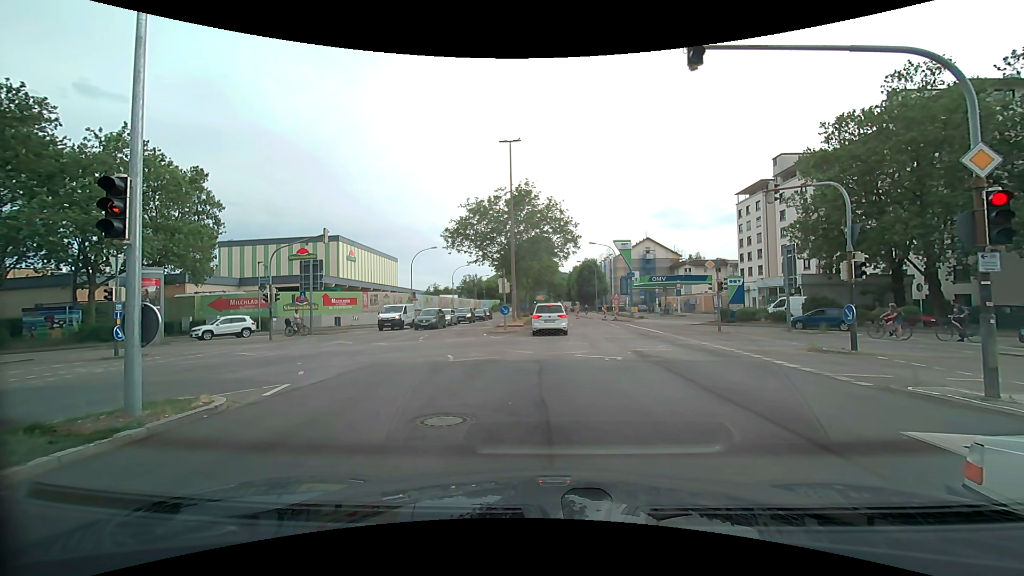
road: secondary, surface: asphalt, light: Day
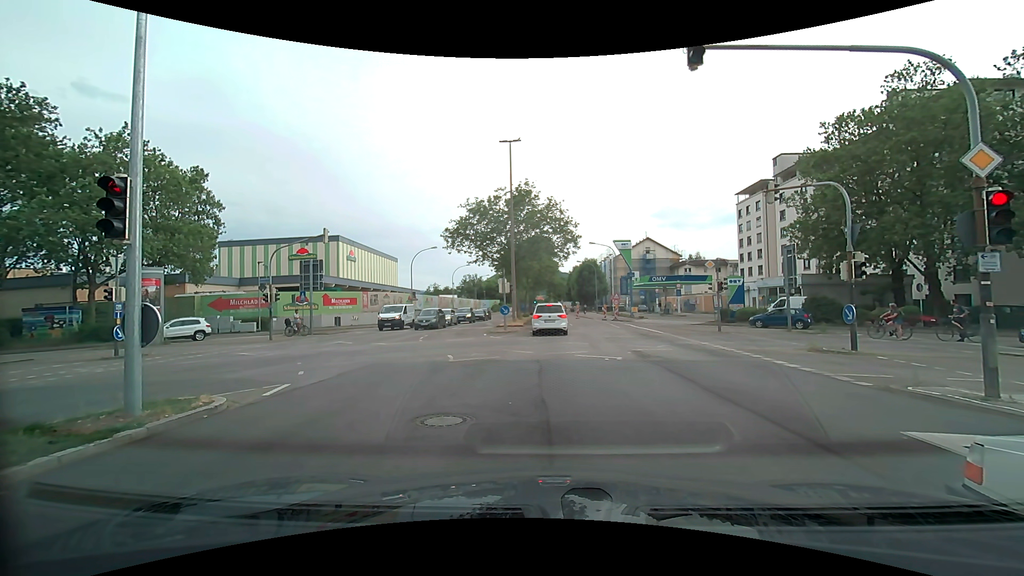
(0.0, 0.0) m; 0°
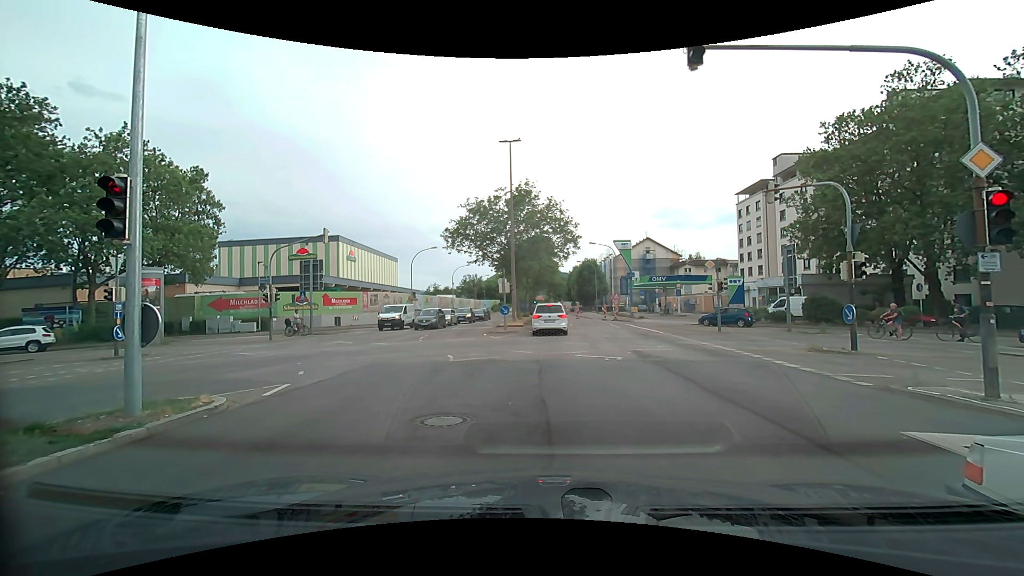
(0.0, 0.0) m; 0°
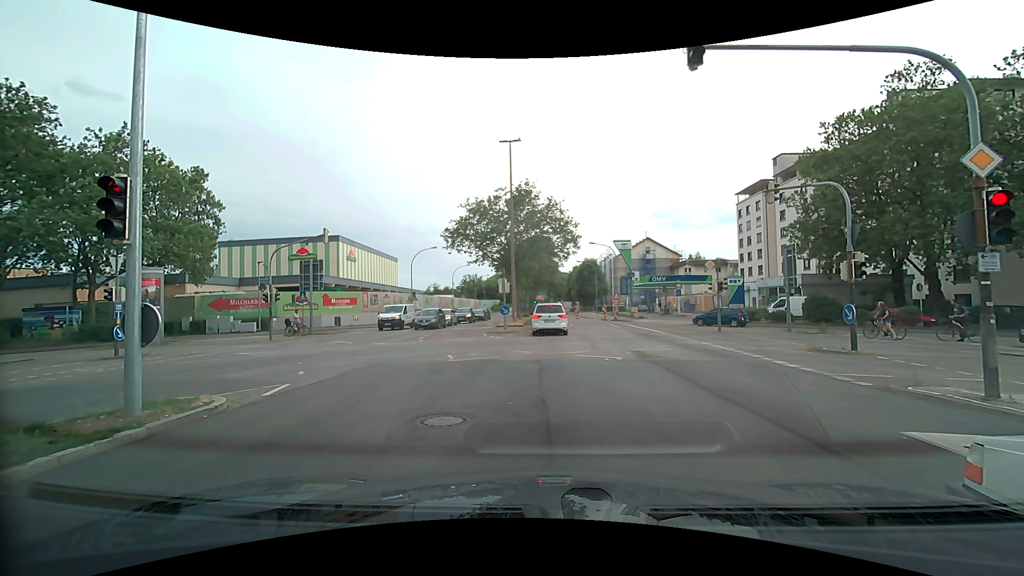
(0.0, 0.0) m; 0°
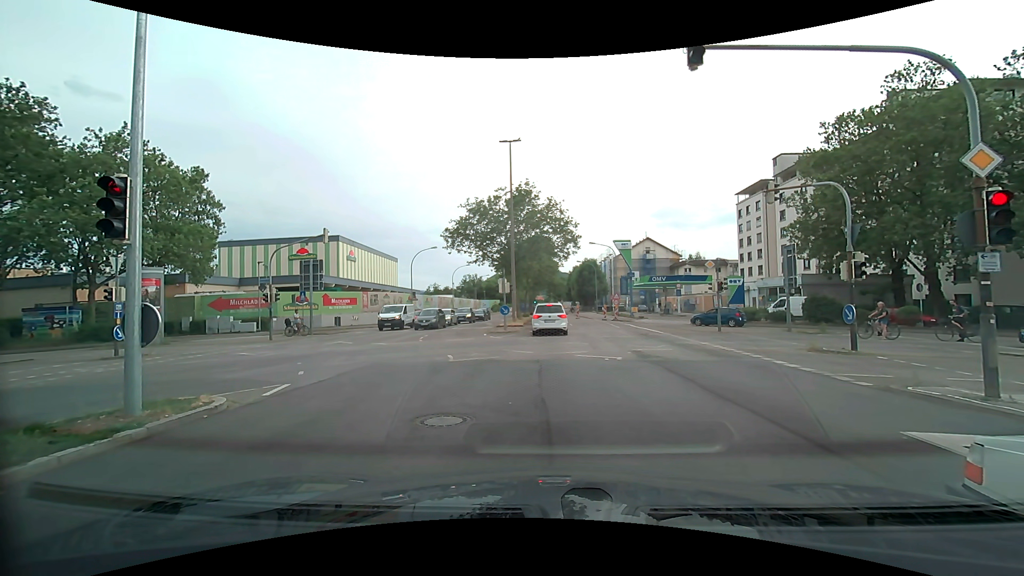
(0.0, 0.0) m; 0°
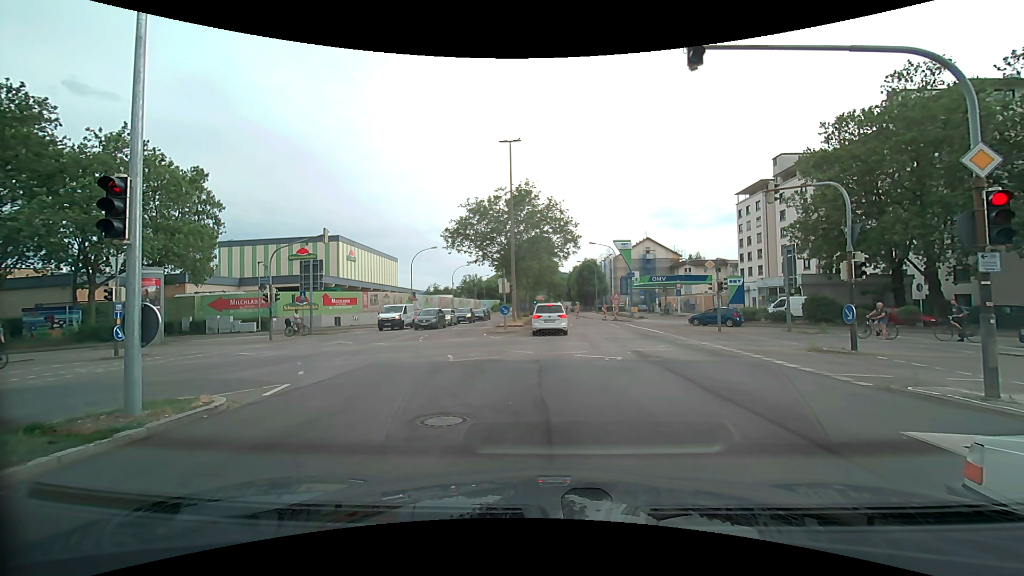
(0.0, 0.0) m; 0°
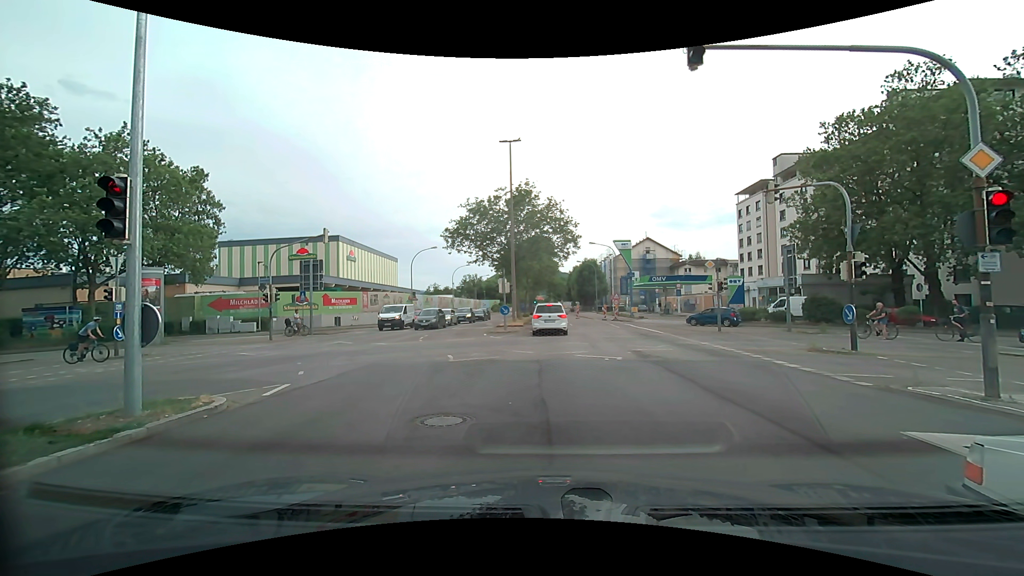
(0.0, 0.0) m; 0°
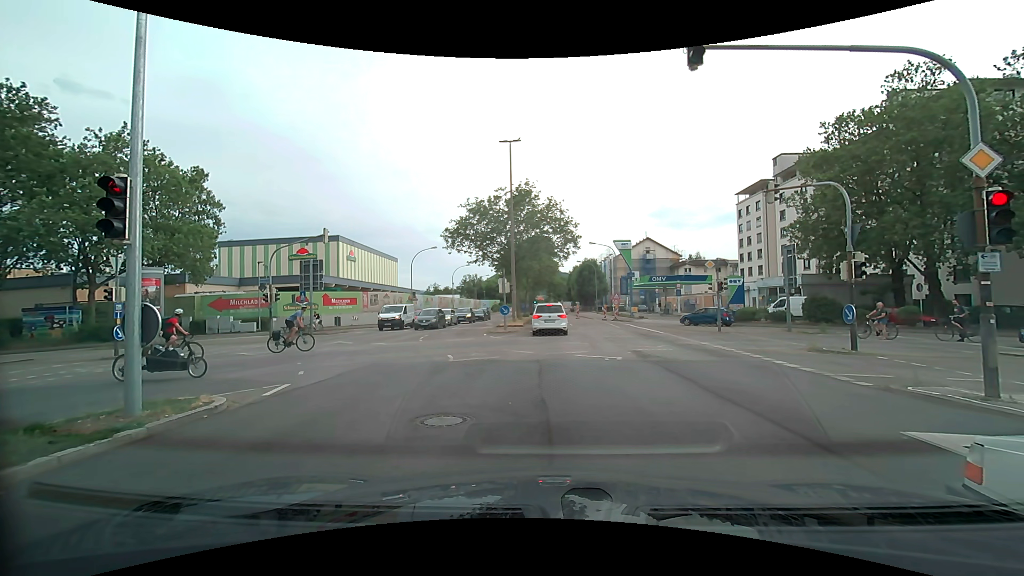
(0.0, 0.0) m; 0°
(0, +10) (+1, +20) (+1, +30) (+1, +40) (+1, +50) (+1, +60) (+1, +70) (+1, +80) (+1, +90) (+2, +100) m
